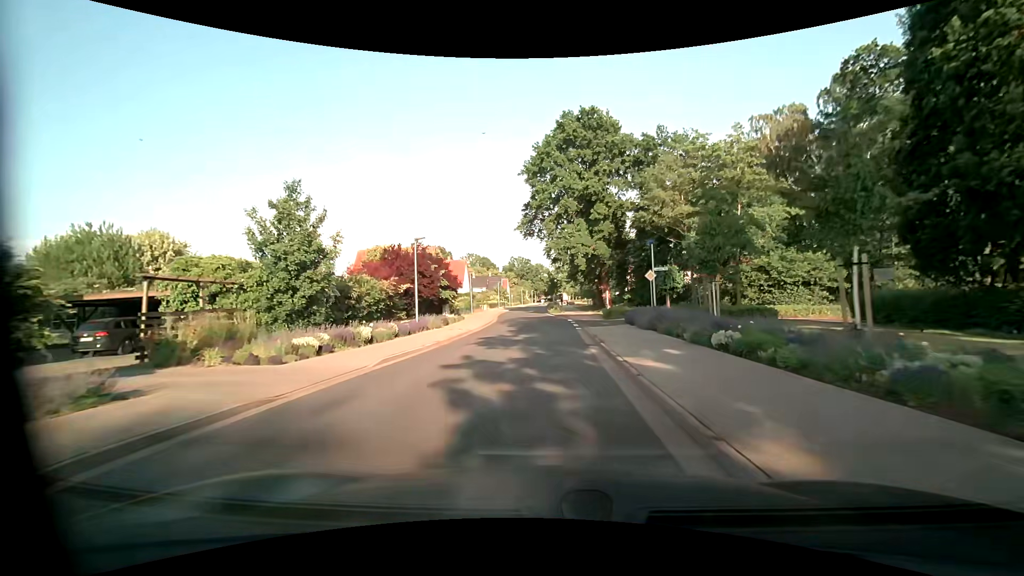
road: unclassified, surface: asphalt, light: Day
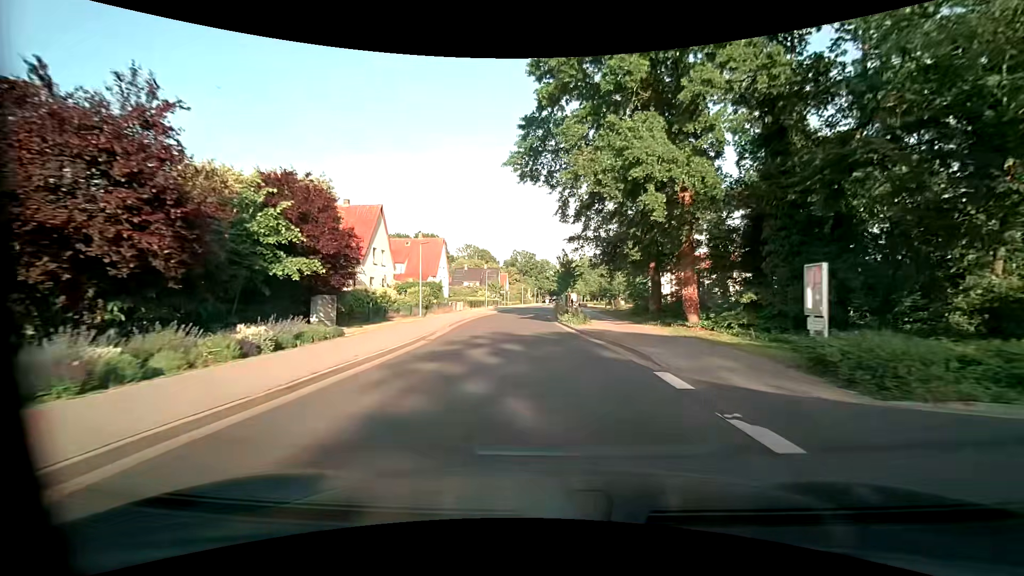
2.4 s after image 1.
(-0.3, +26.9) m; 0°
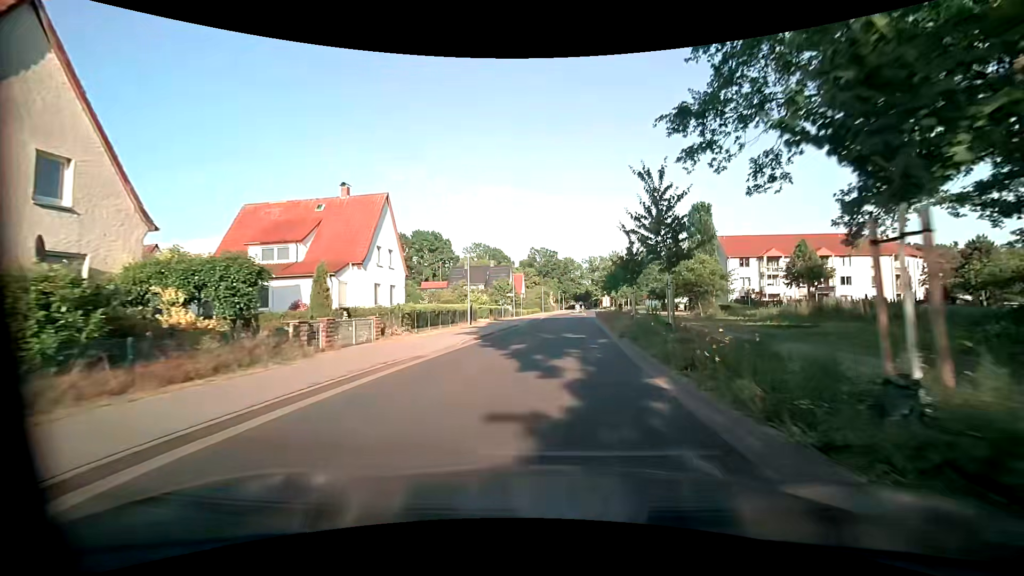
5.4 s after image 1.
(-1.4, +33.0) m; -3°
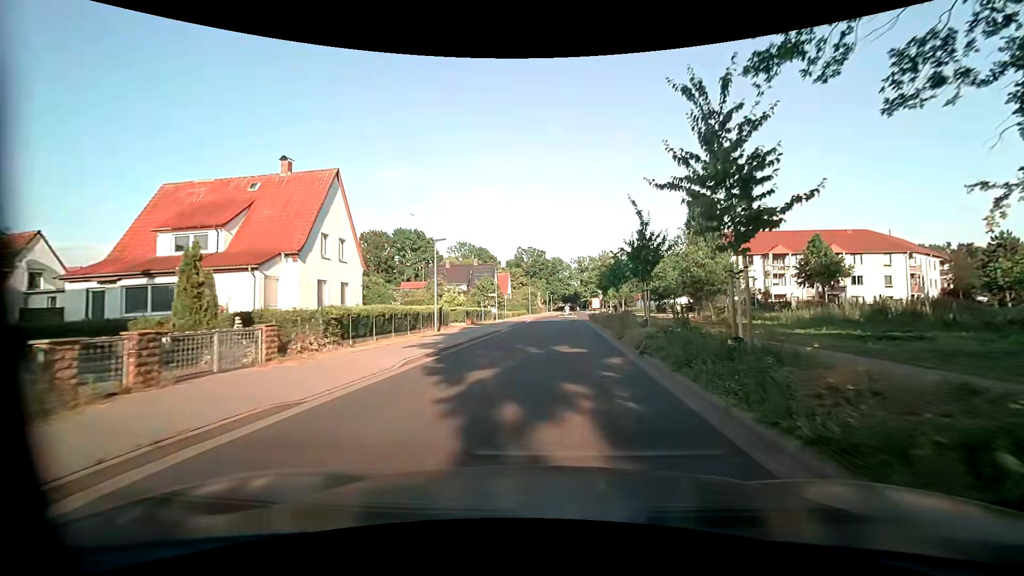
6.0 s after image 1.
(+0.1, +6.6) m; +1°
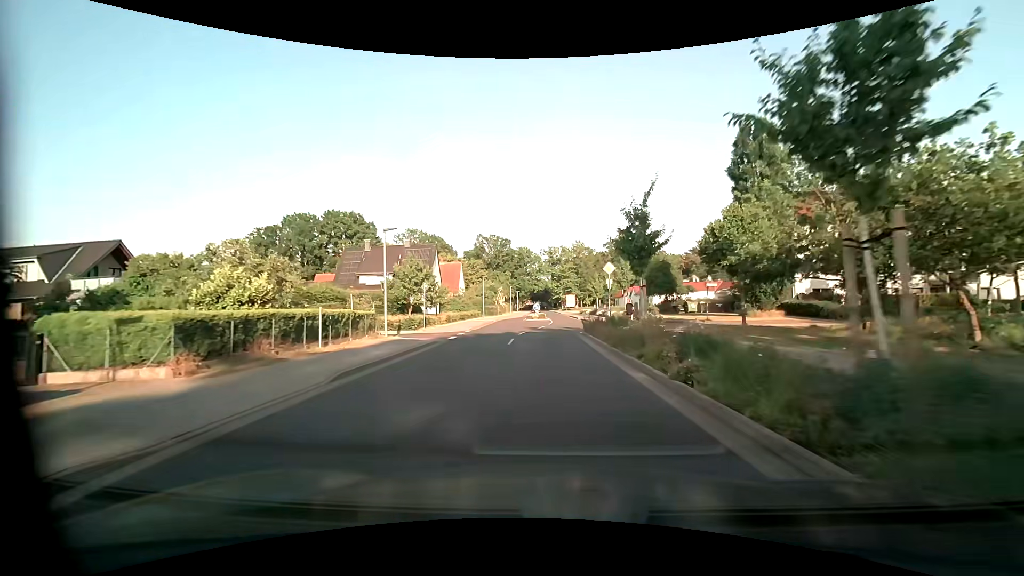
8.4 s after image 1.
(+0.9, +26.7) m; +4°
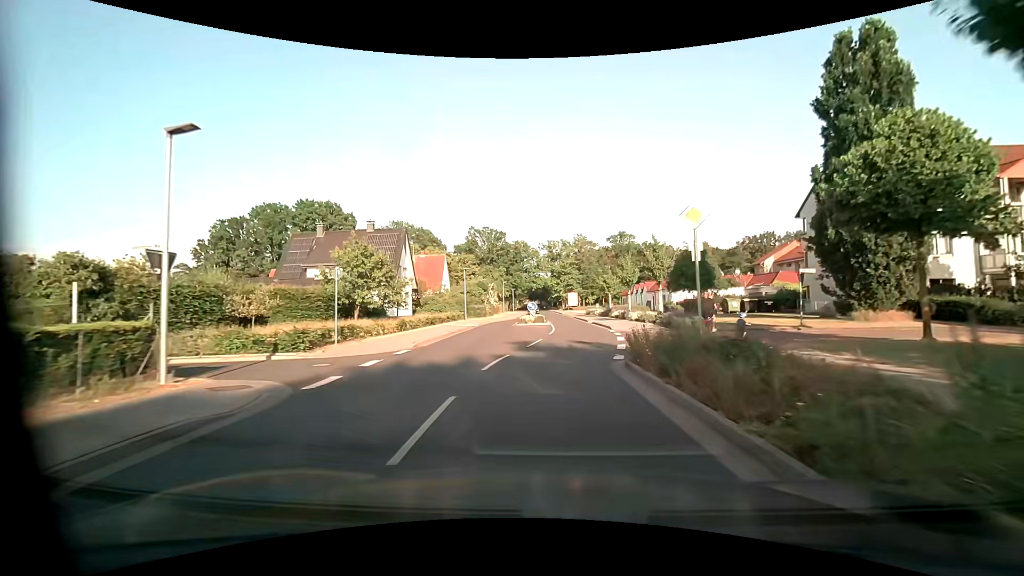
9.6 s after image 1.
(0.0, +13.3) m; 0°
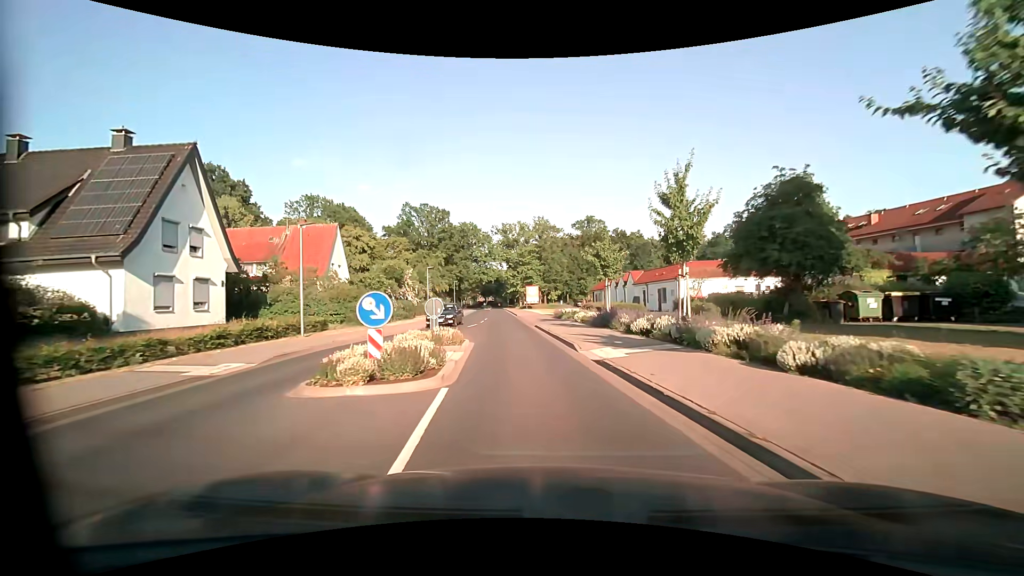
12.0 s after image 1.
(+1.2, +25.4) m; +5°
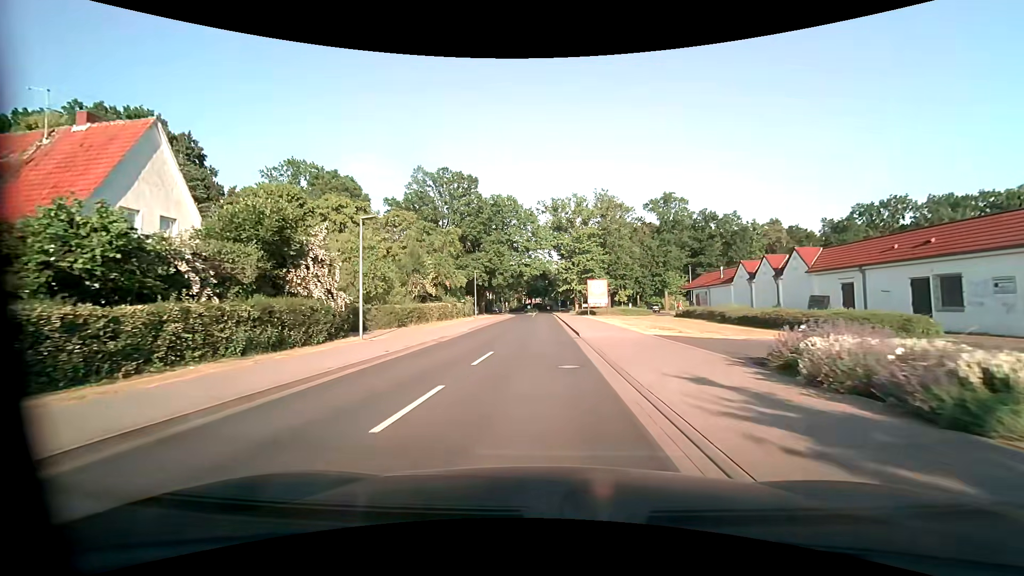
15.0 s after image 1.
(-2.0, +29.7) m; -6°
(0, +10) (0, +20) (0, +30) (0, +40) (0, +50) (0, +60) (0, +70) (0, +80) (0, +90) (0, +100) m
